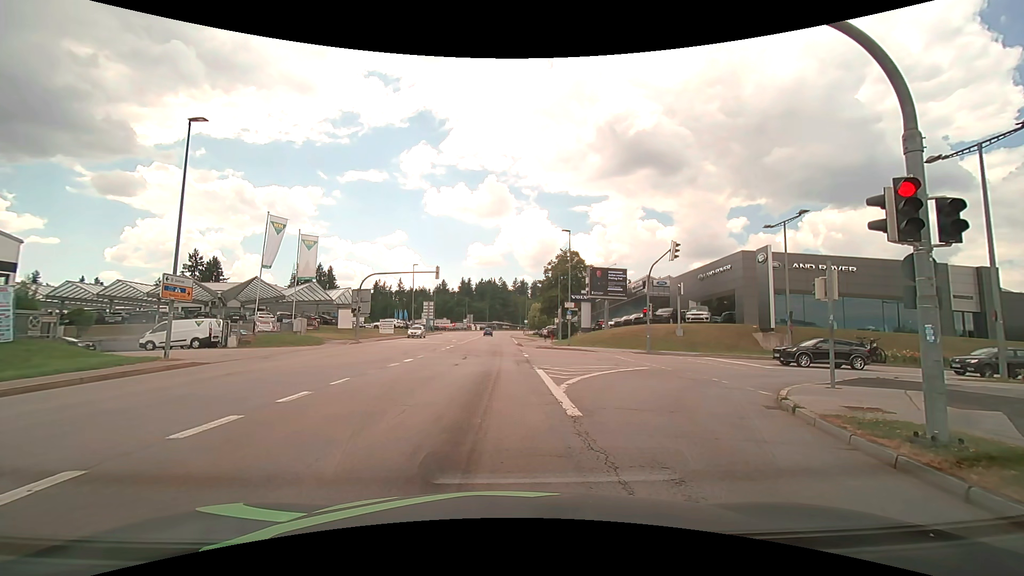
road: tertiary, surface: asphalt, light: Day
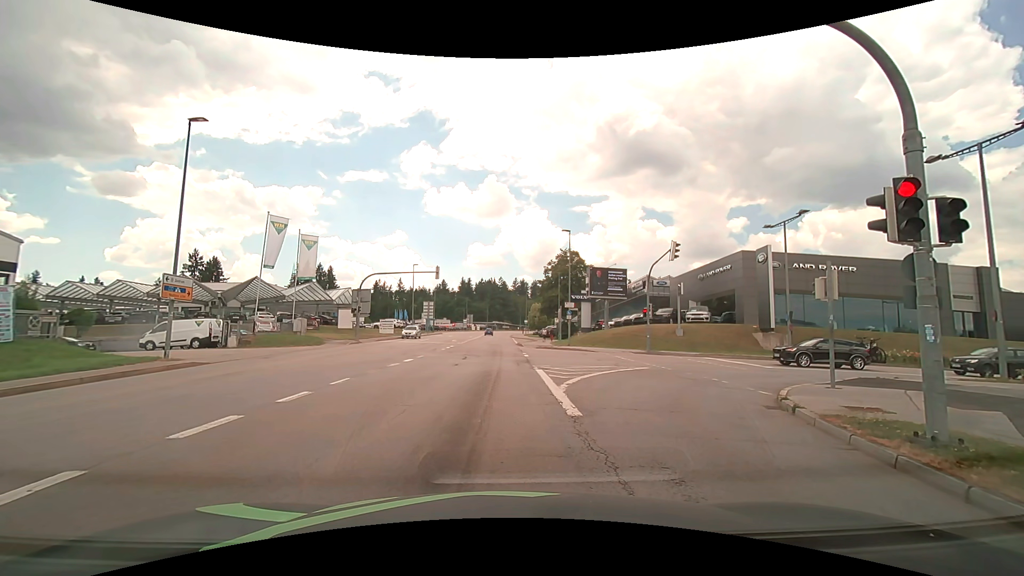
(0.0, 0.0) m; 0°
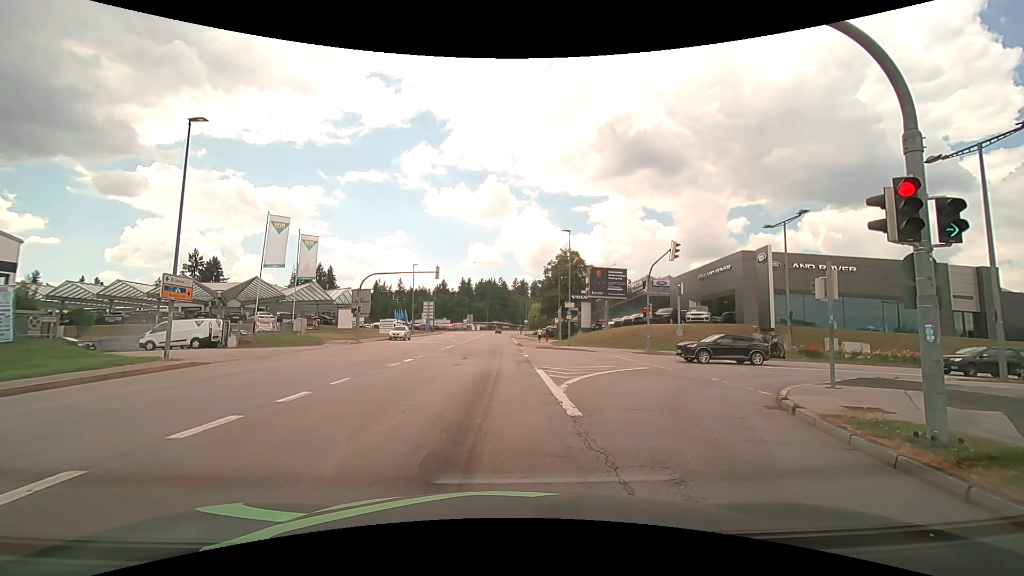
(0.0, 0.0) m; 0°
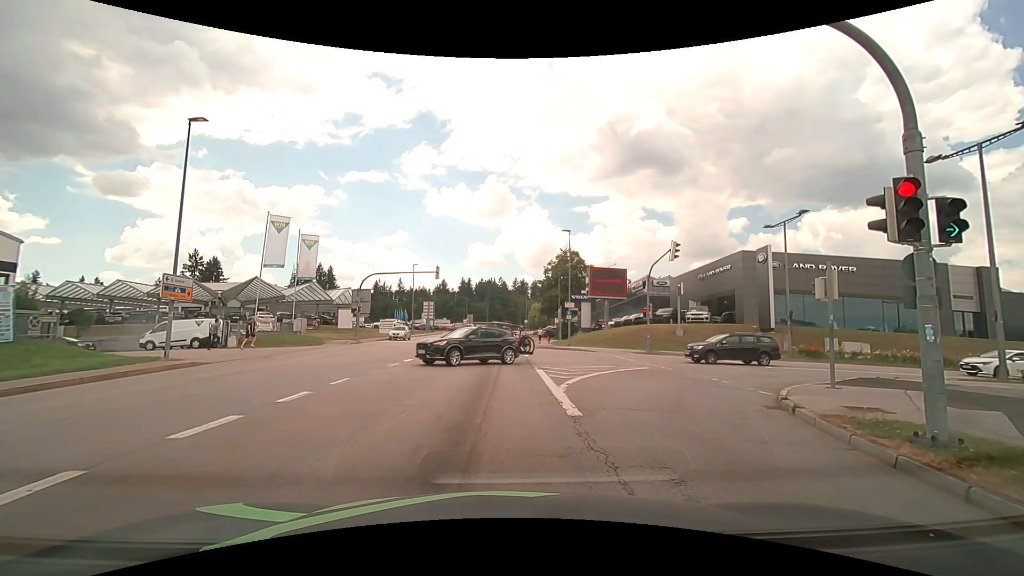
(0.0, 0.0) m; 0°
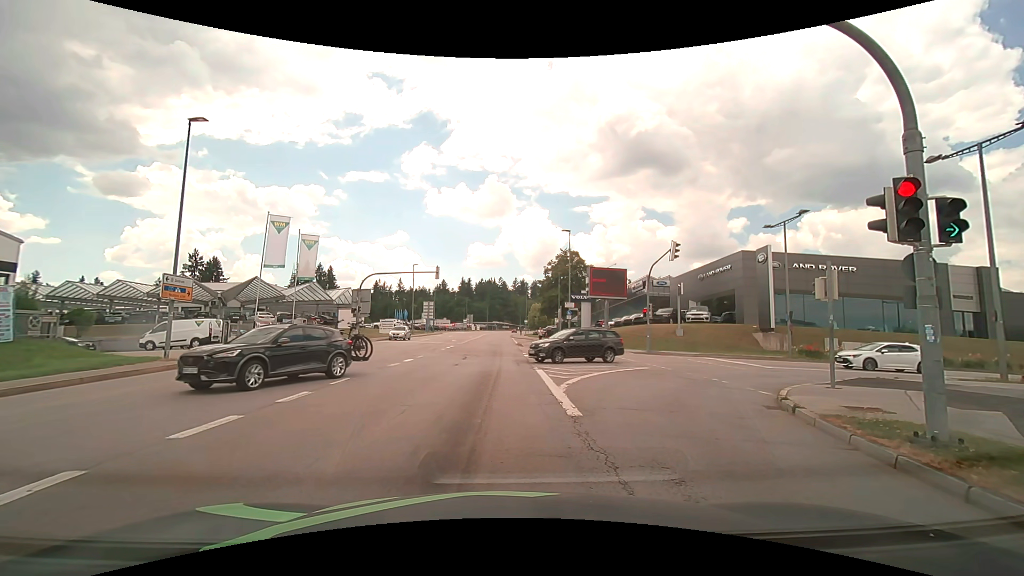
(0.0, 0.0) m; 0°
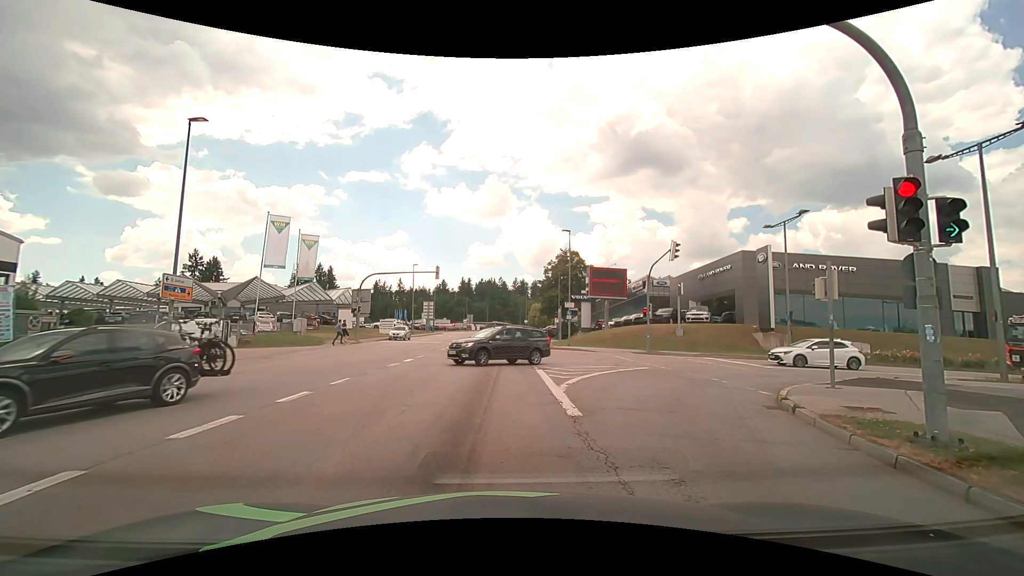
(0.0, 0.0) m; 0°
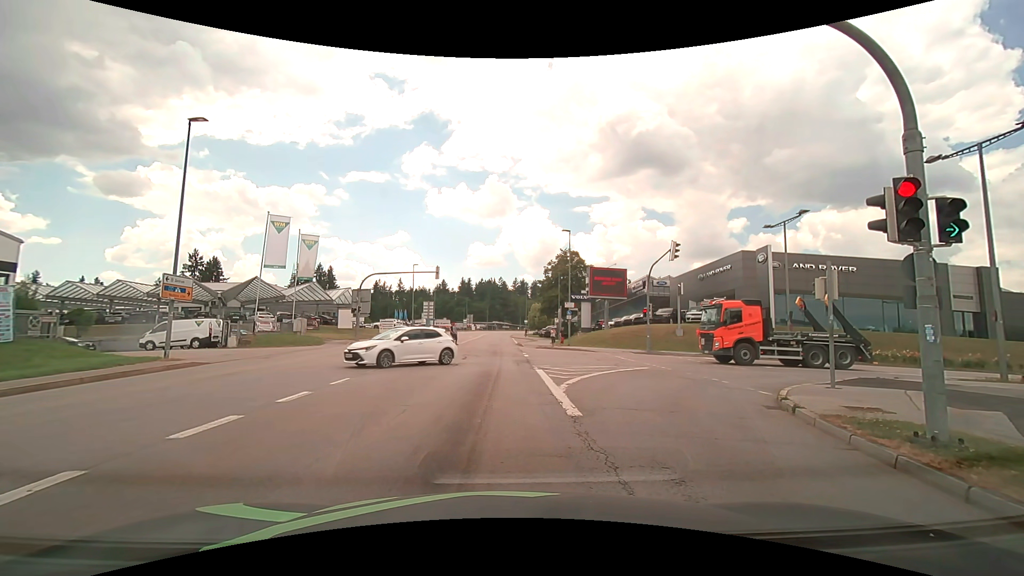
(0.0, 0.0) m; 0°
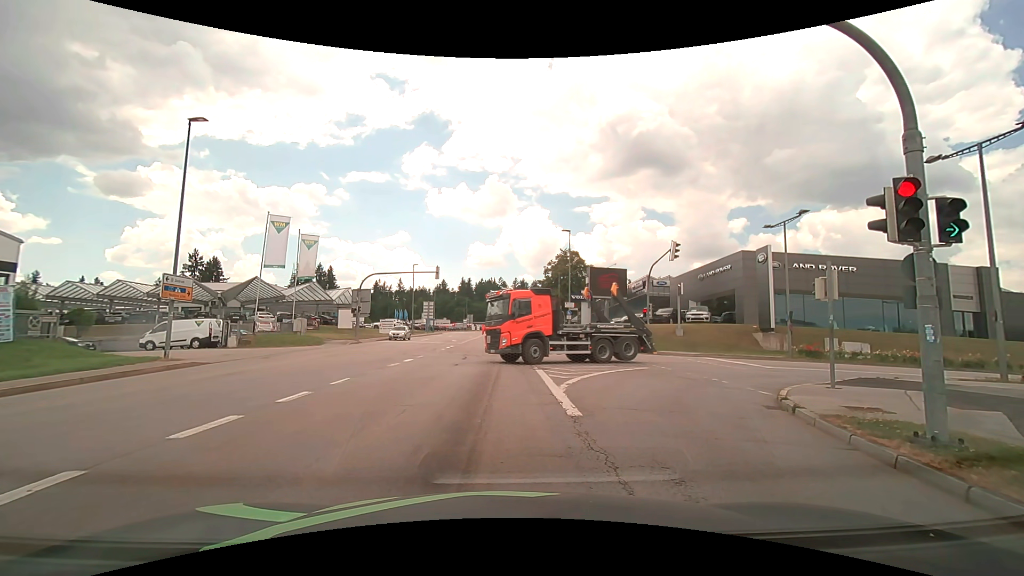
(0.0, 0.0) m; 0°
(0, +10) (0, +20) (0, +30) (0, +40) (0, +50) (0, +60) (0, +70) (0, +80) (0, +90) (0, +100) m
